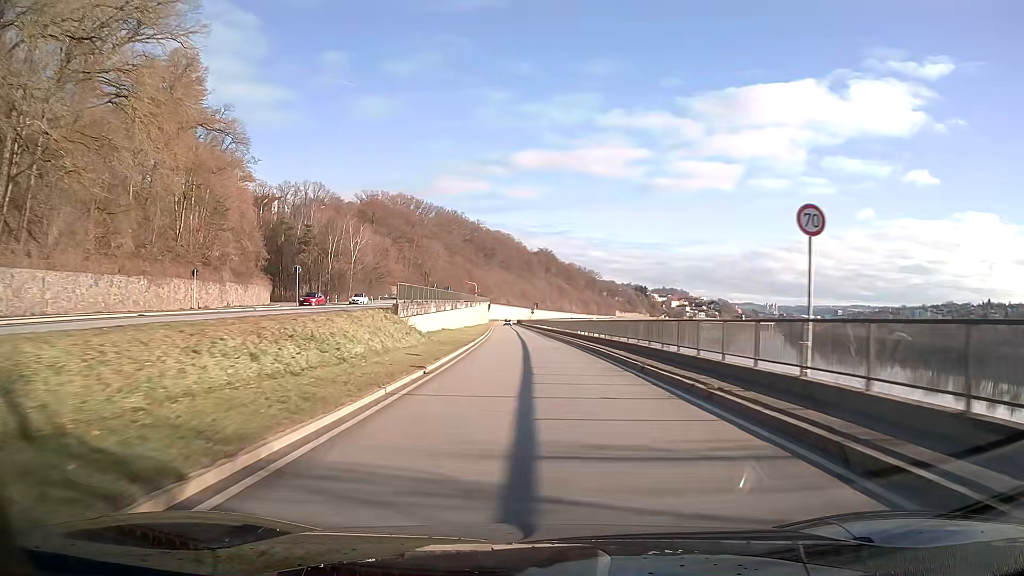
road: primary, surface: asphalt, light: Day
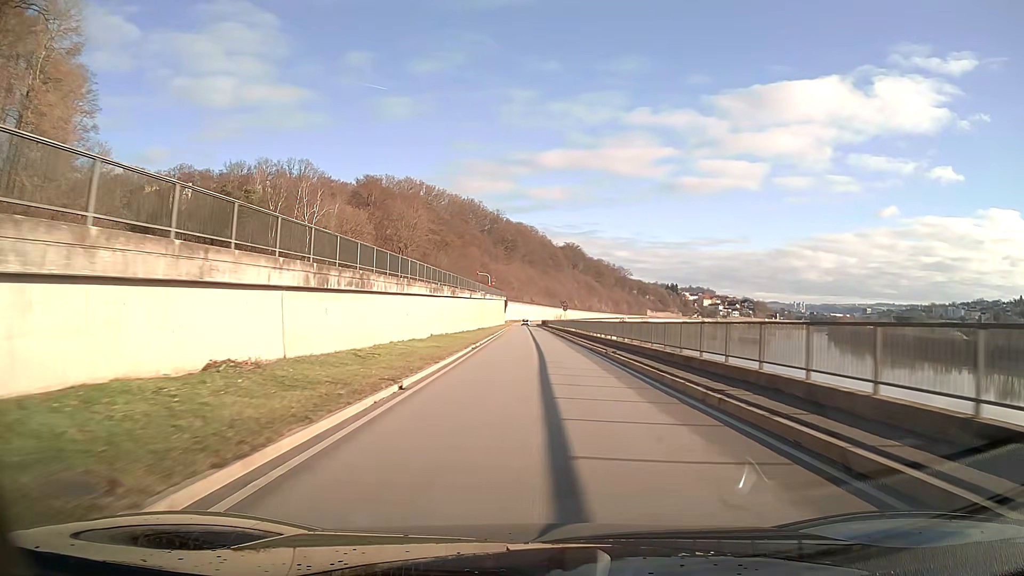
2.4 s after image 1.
(-0.9, +44.6) m; -2°
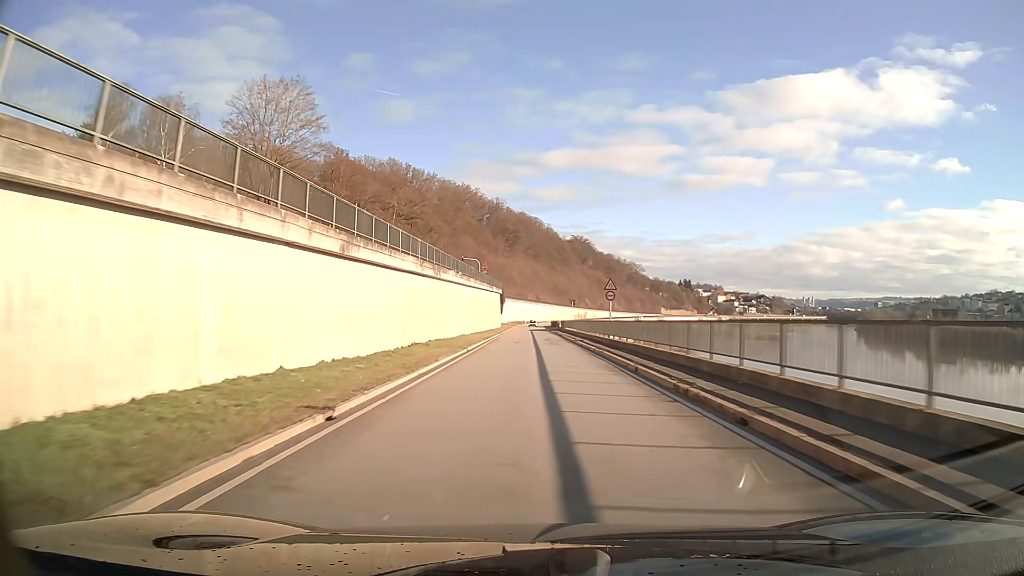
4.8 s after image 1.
(-0.2, +44.5) m; 0°
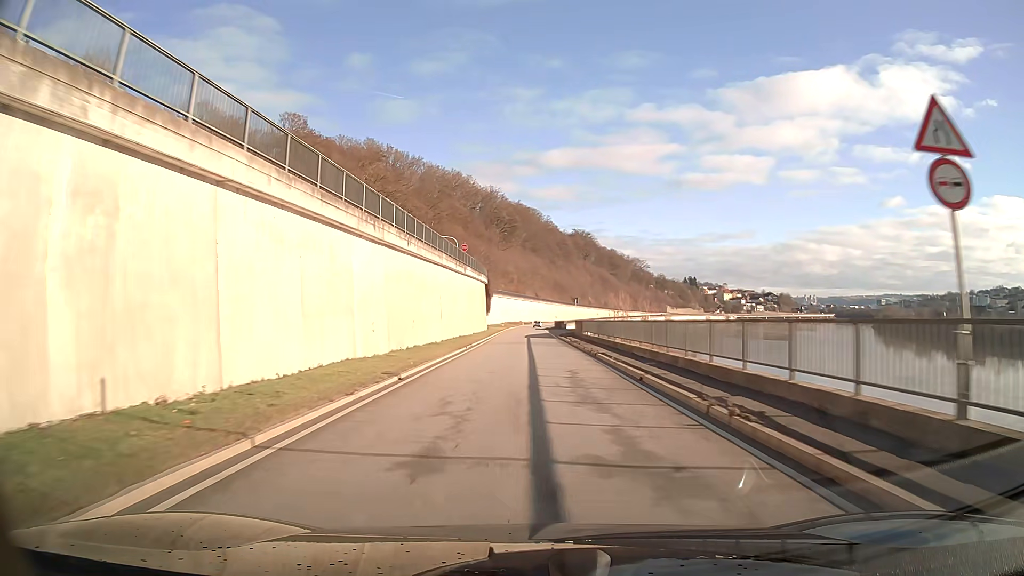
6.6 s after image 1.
(0.0, +33.3) m; 0°
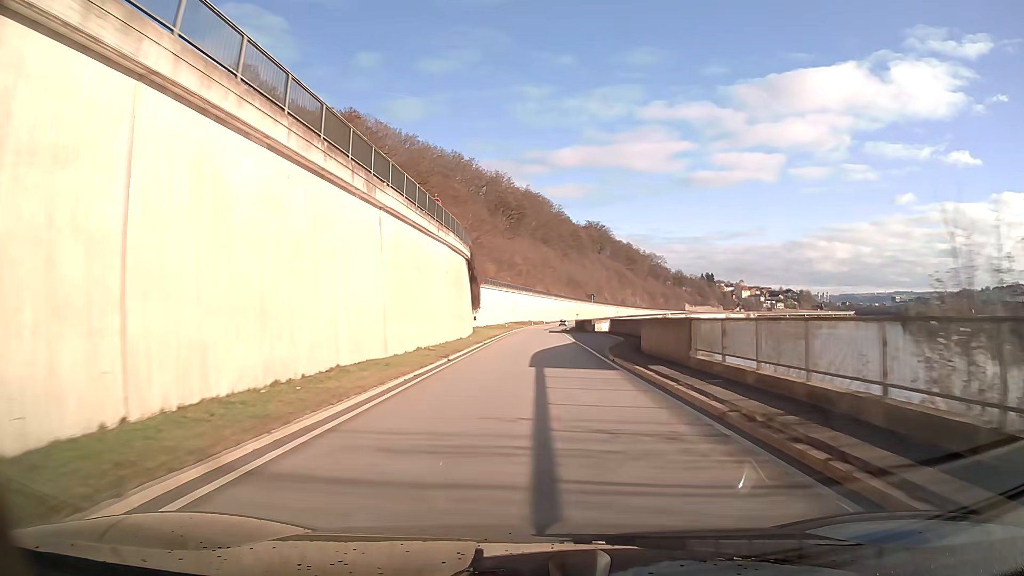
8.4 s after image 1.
(-0.3, +33.3) m; -1°
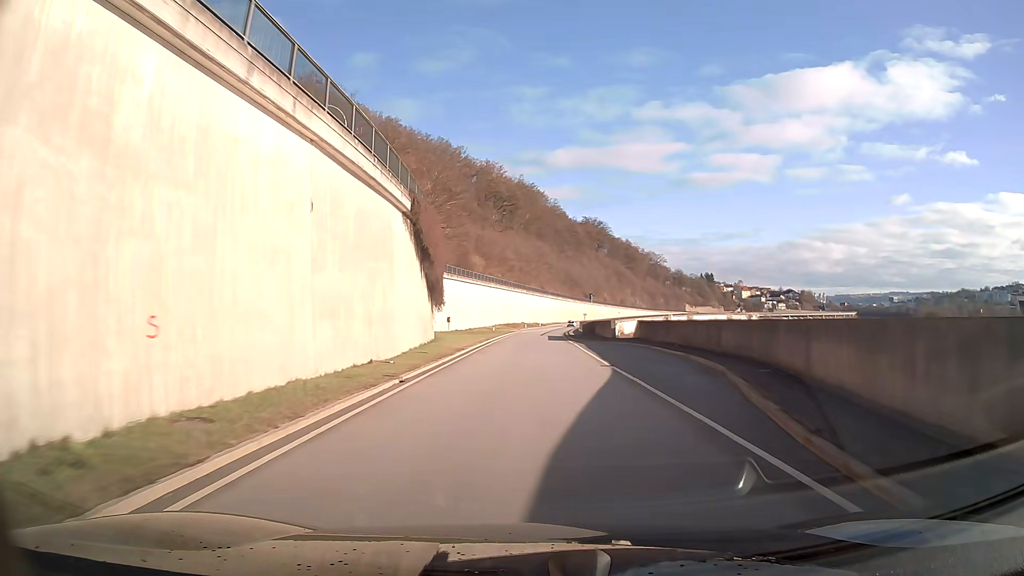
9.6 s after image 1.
(+0.1, +22.2) m; +1°
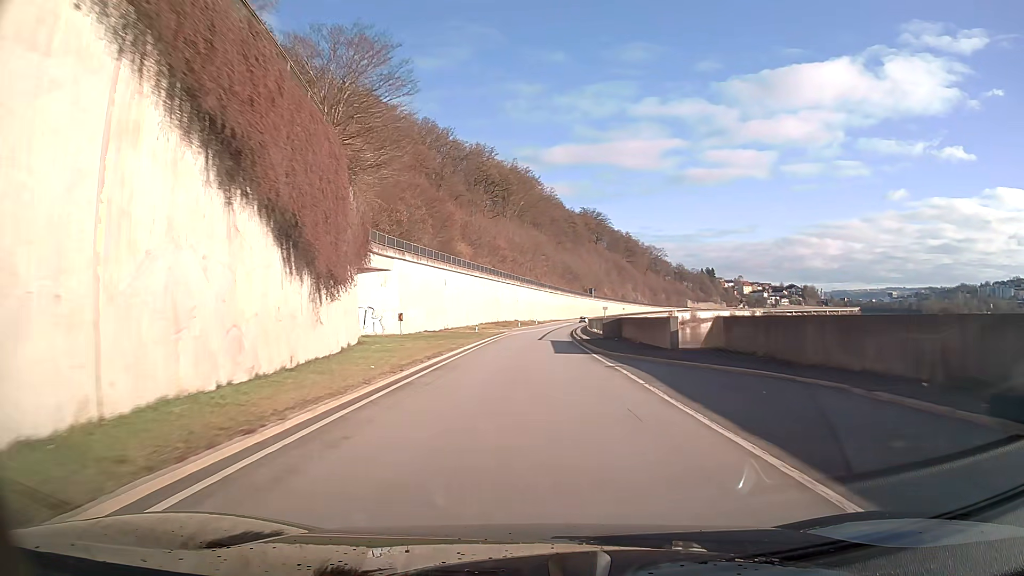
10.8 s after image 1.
(+0.1, +22.1) m; 0°
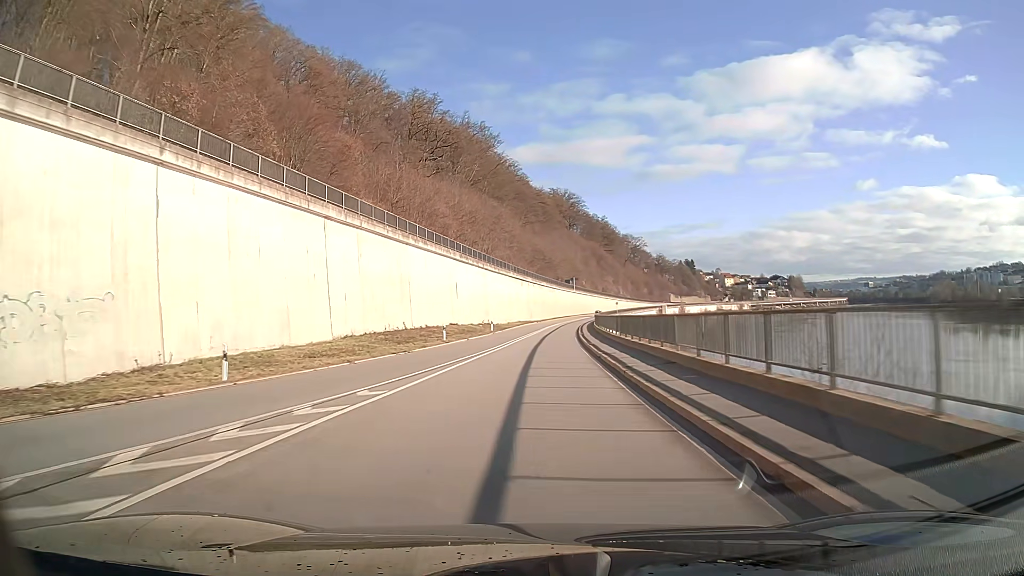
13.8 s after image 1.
(+1.1, +55.5) m; +3°
